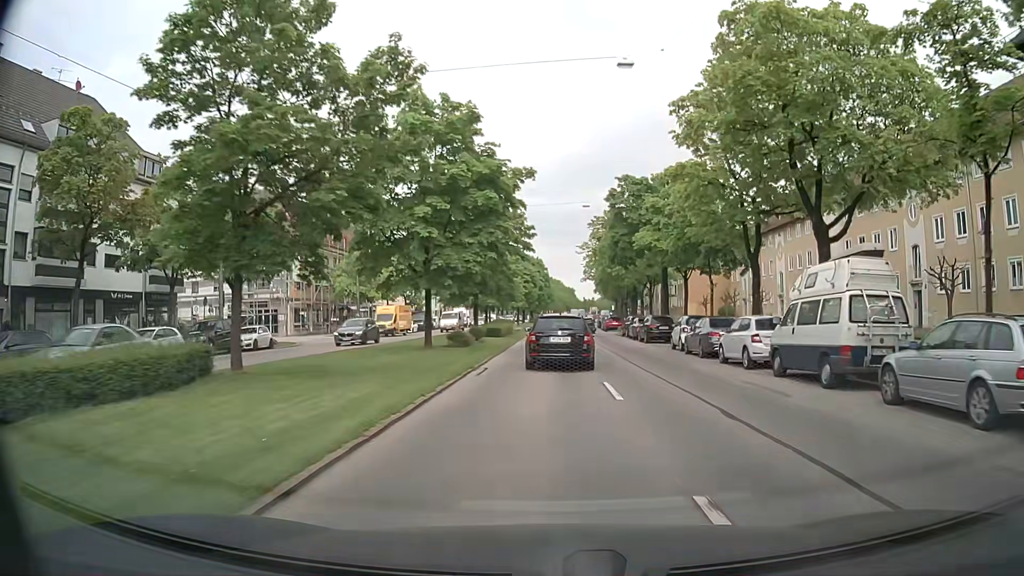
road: secondary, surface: asphalt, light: Day
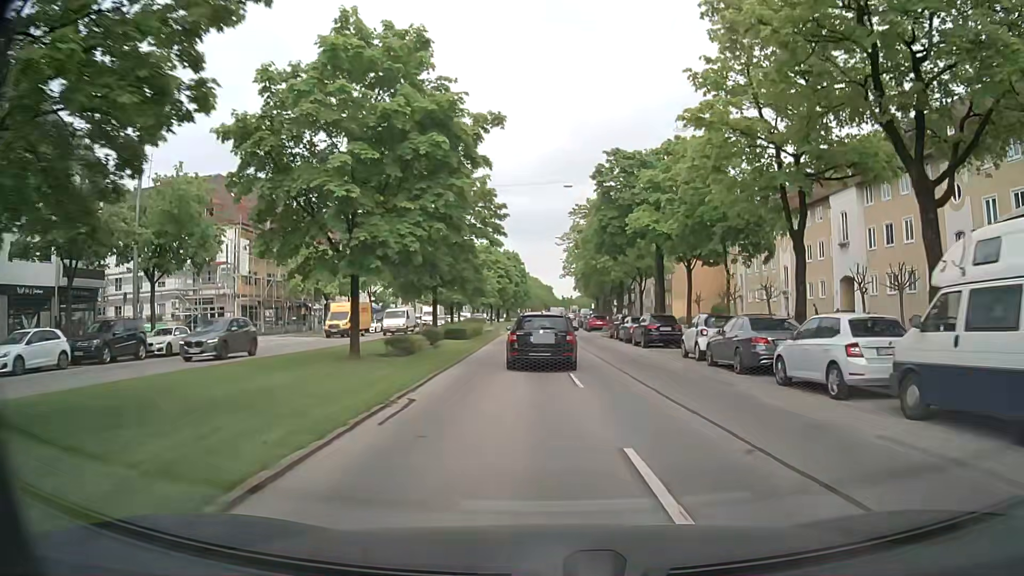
(+0.1, +7.3) m; +1°
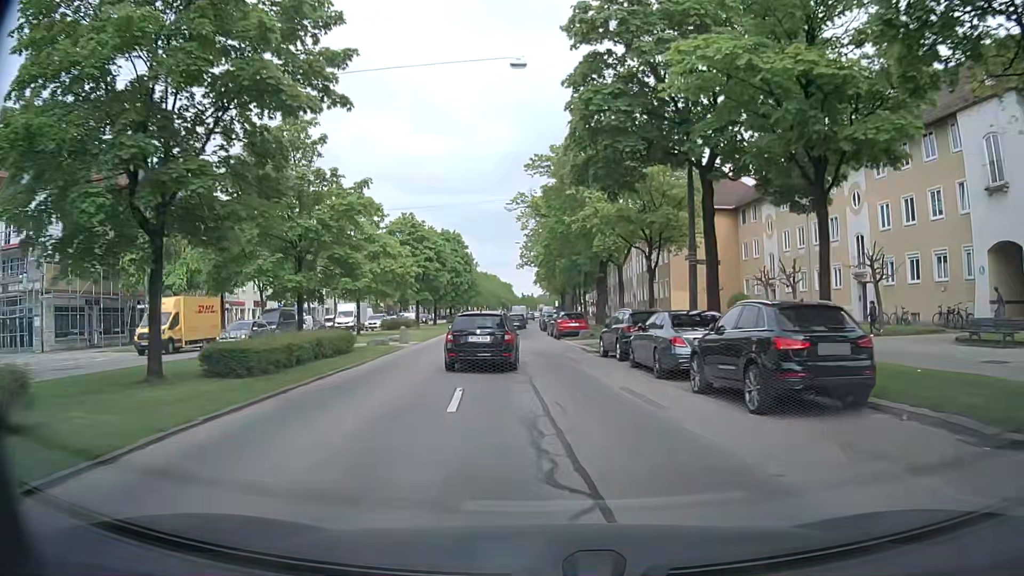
(+1.1, +21.9) m; +4°
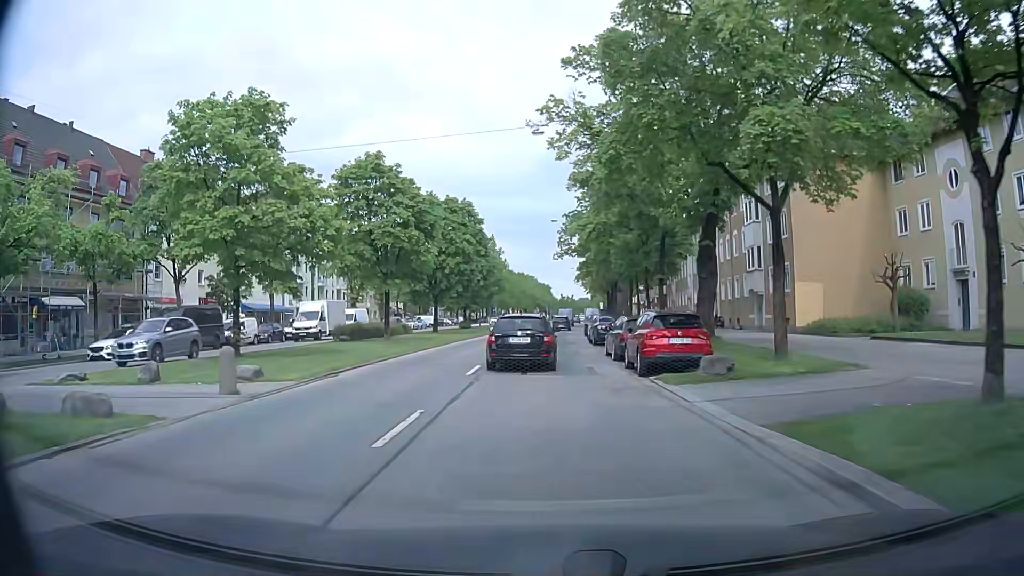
(-0.8, +21.0) m; -4°
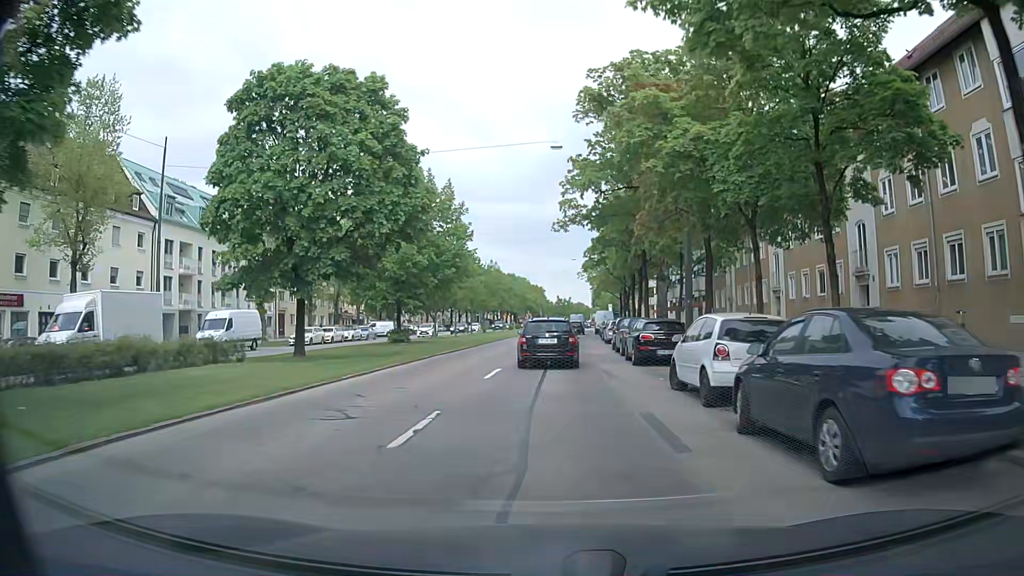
(0.0, +27.3) m; +1°
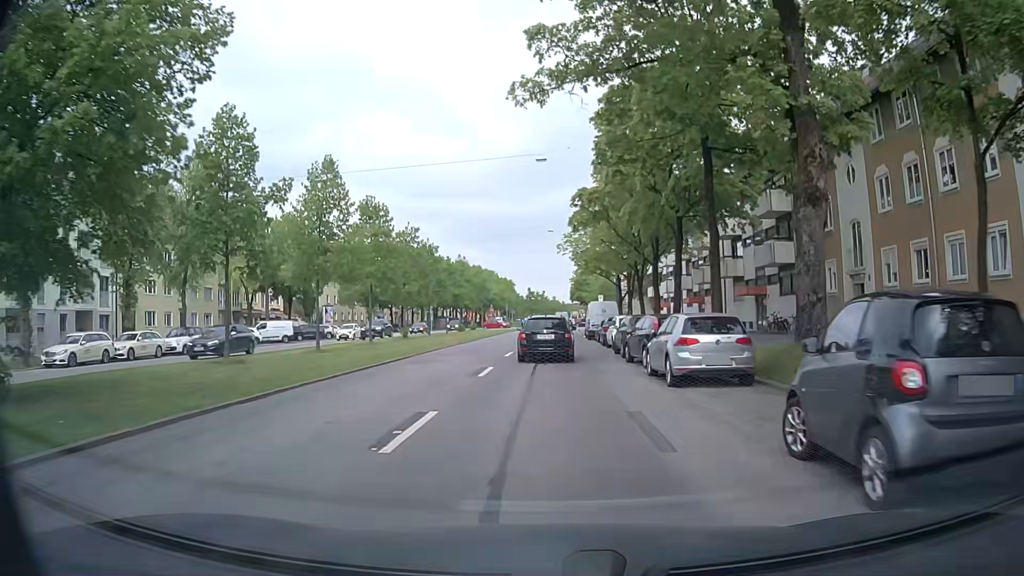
(+0.7, +27.7) m; +3°
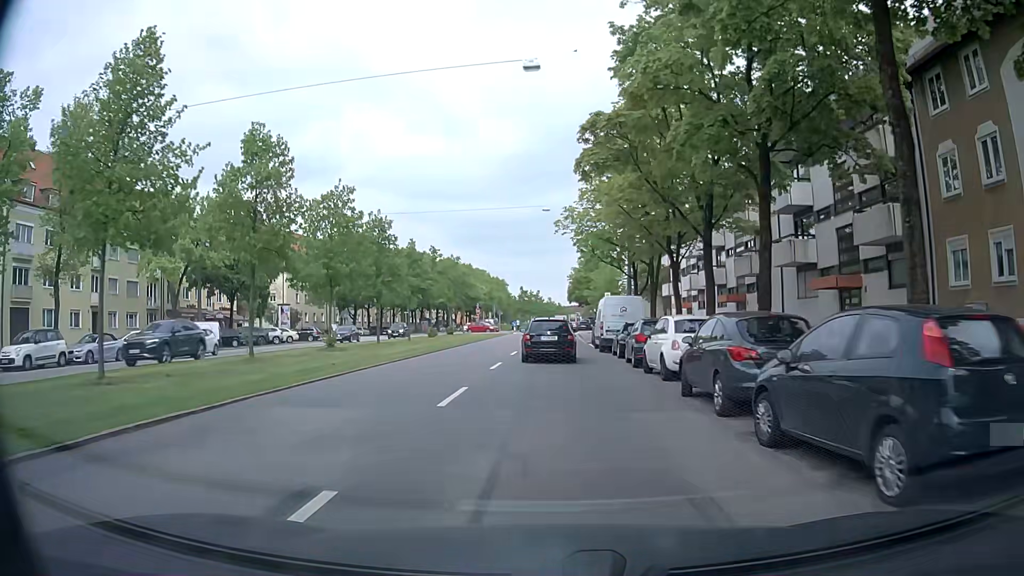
(0.0, +13.9) m; 0°
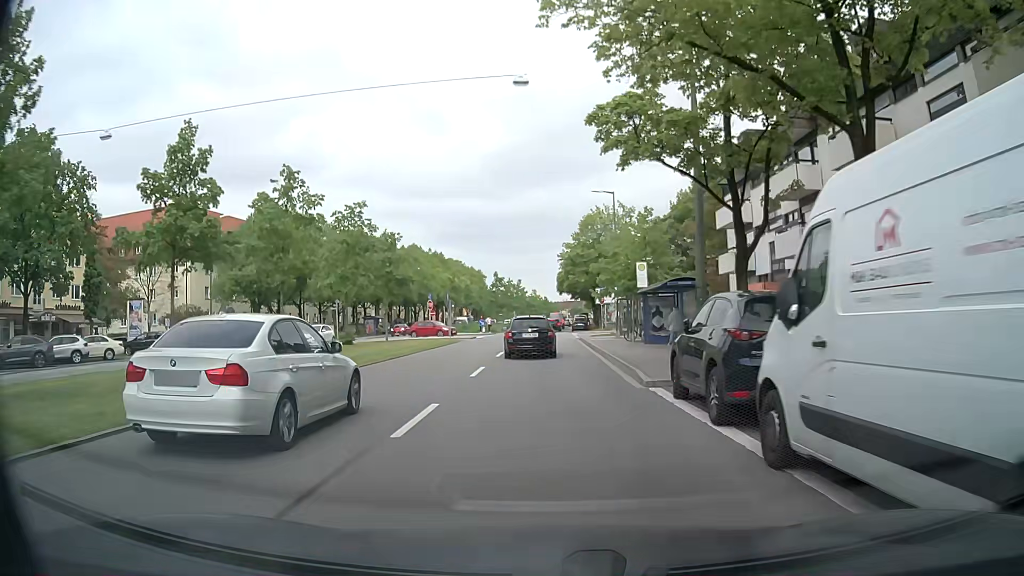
(+0.3, +28.1) m; +2°
(0, +10) (0, +20) (0, +30) (0, +40) (-1, +50) (-1, +60) (-1, +70) (0, +80) (0, +90) (0, +100) m
